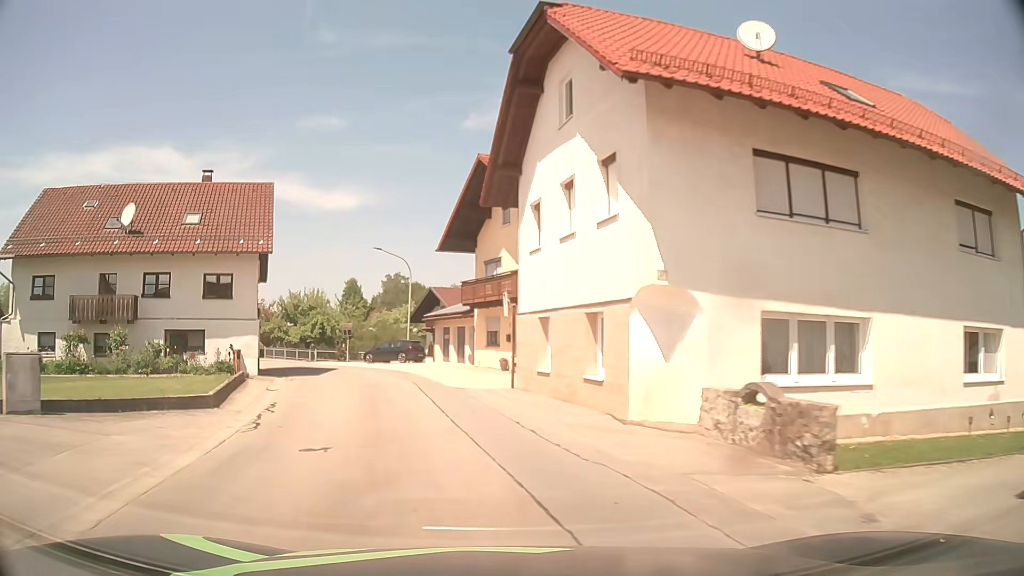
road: tertiary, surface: asphalt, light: Day
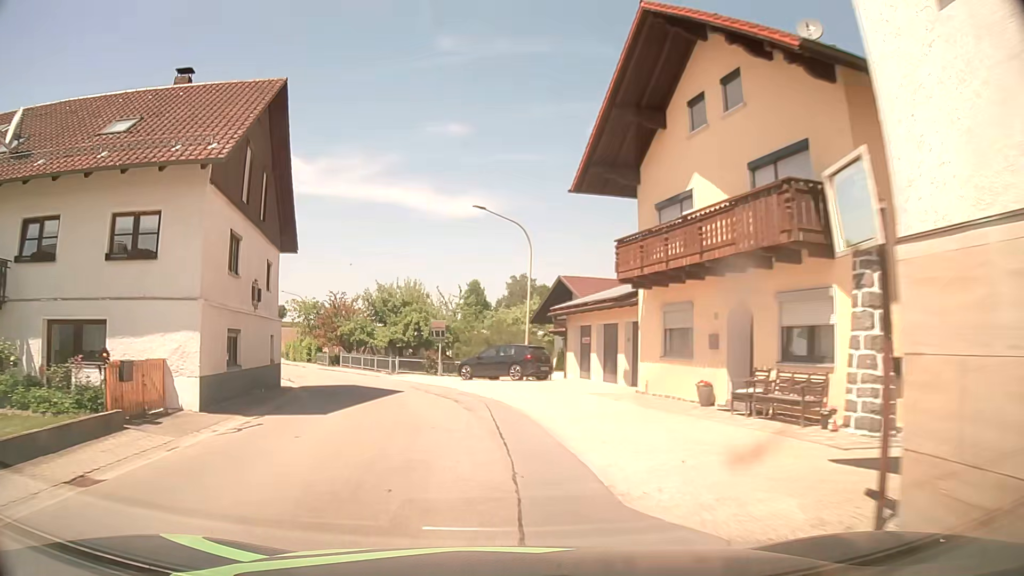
(-1.6, +14.7) m; -11°
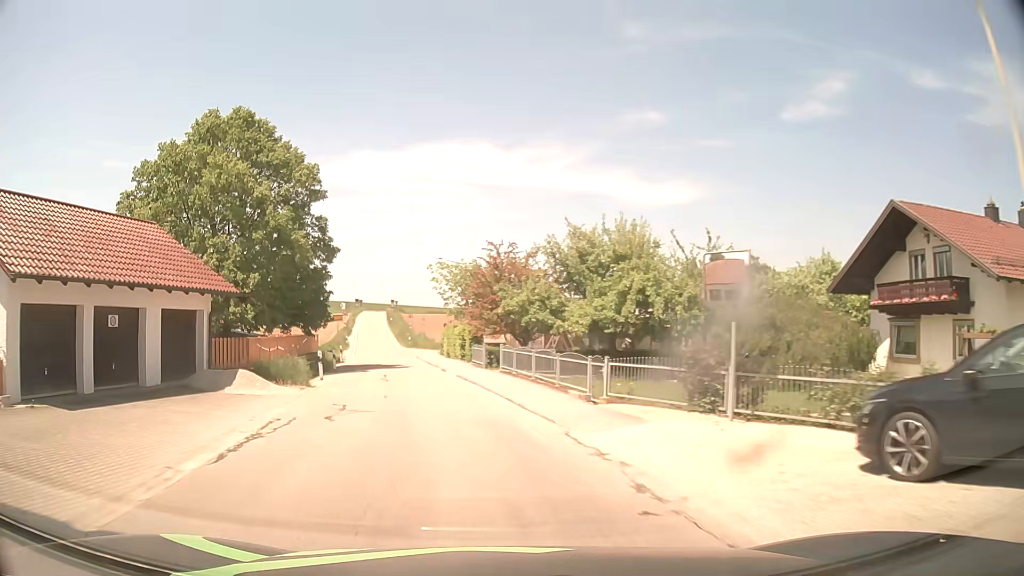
(-2.9, +21.8) m; -16°
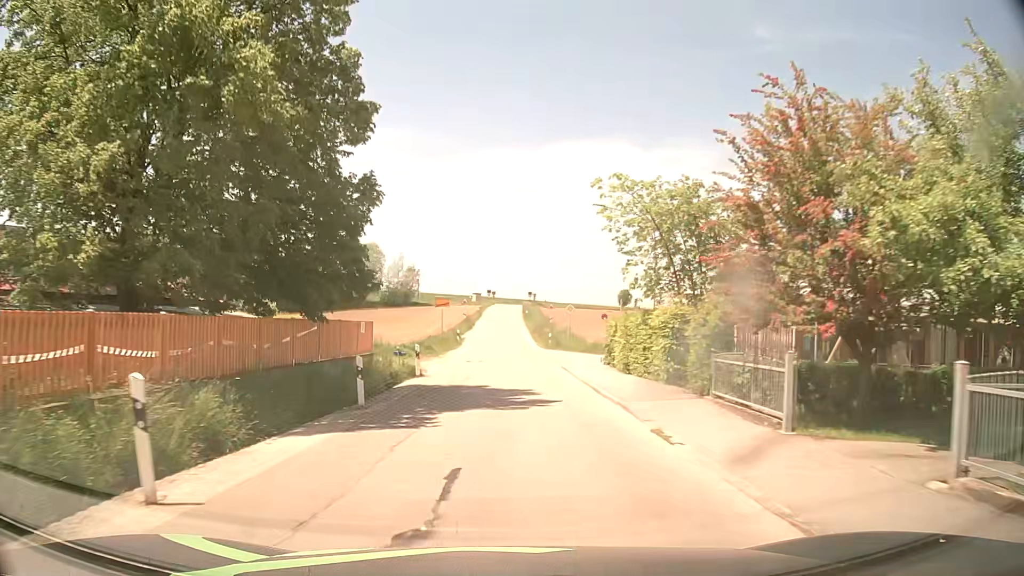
(-3.2, +20.2) m; -14°
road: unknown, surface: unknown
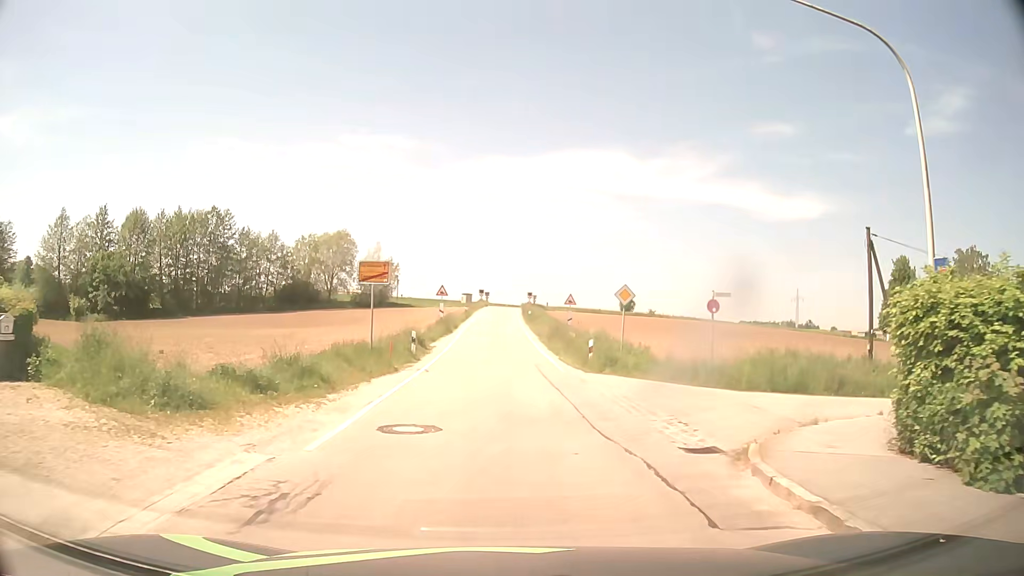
(-0.2, +21.5) m; 0°
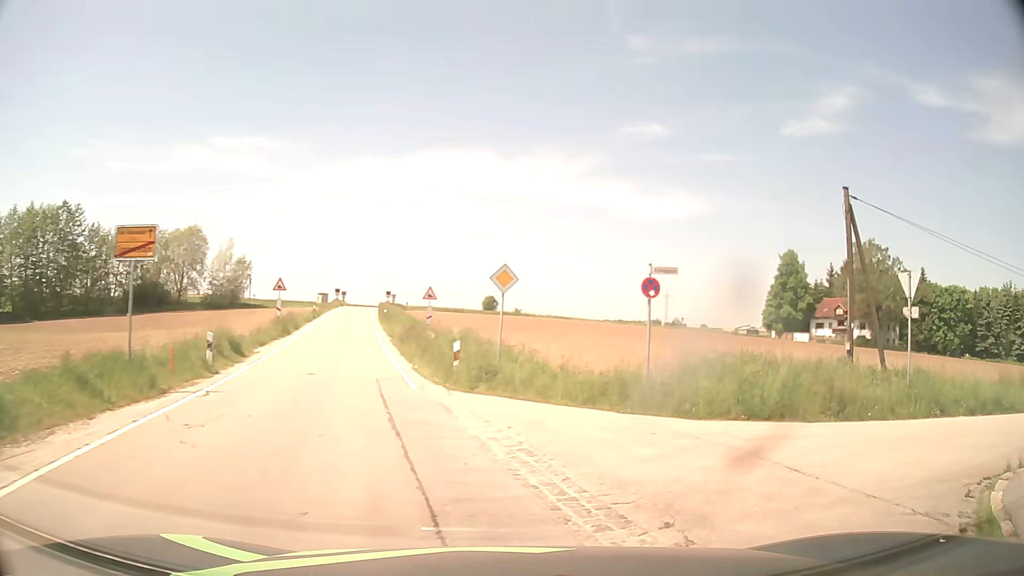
(+0.5, +6.9) m; +13°
